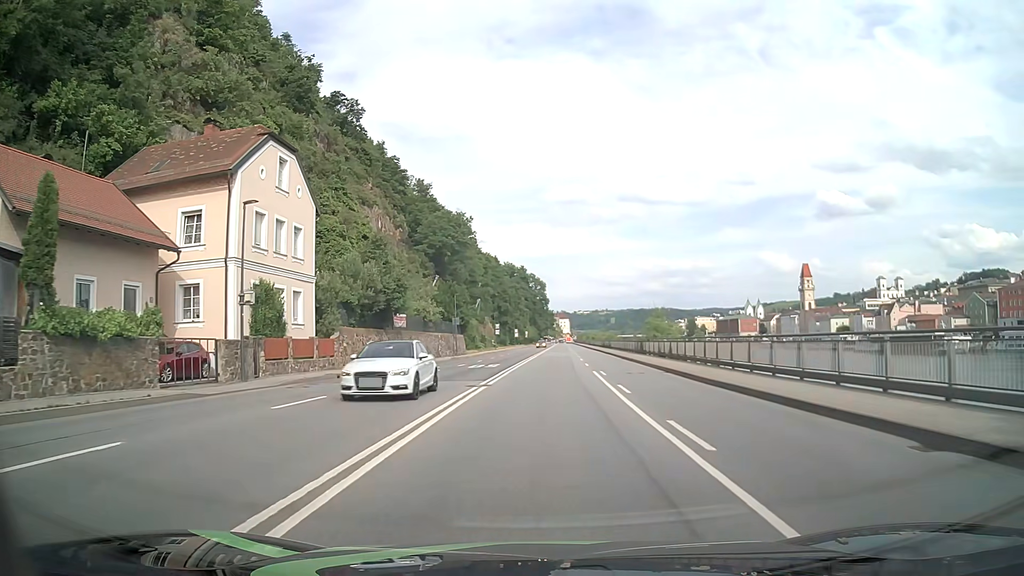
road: primary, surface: asphalt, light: Day
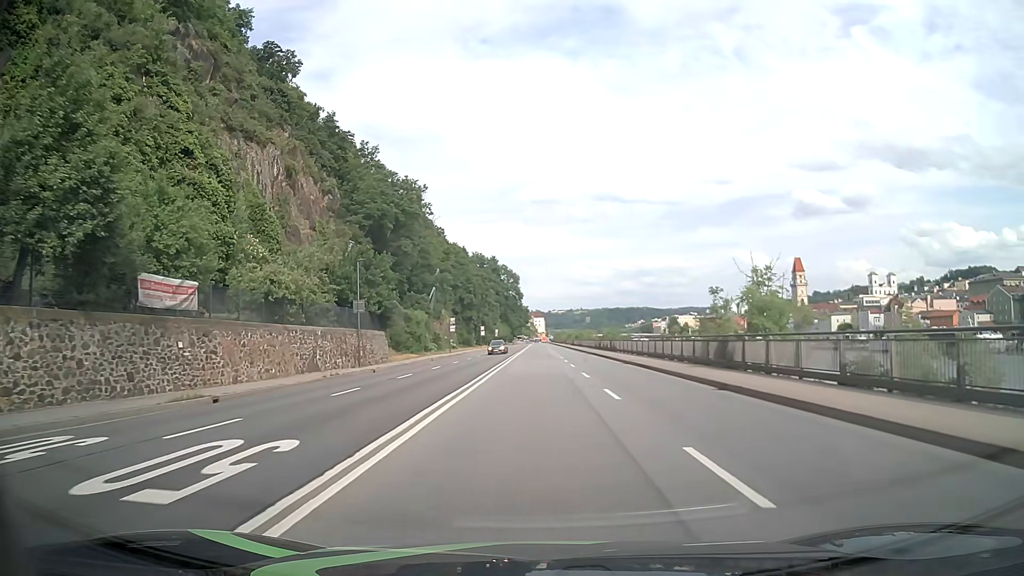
(+0.6, +30.5) m; +3°
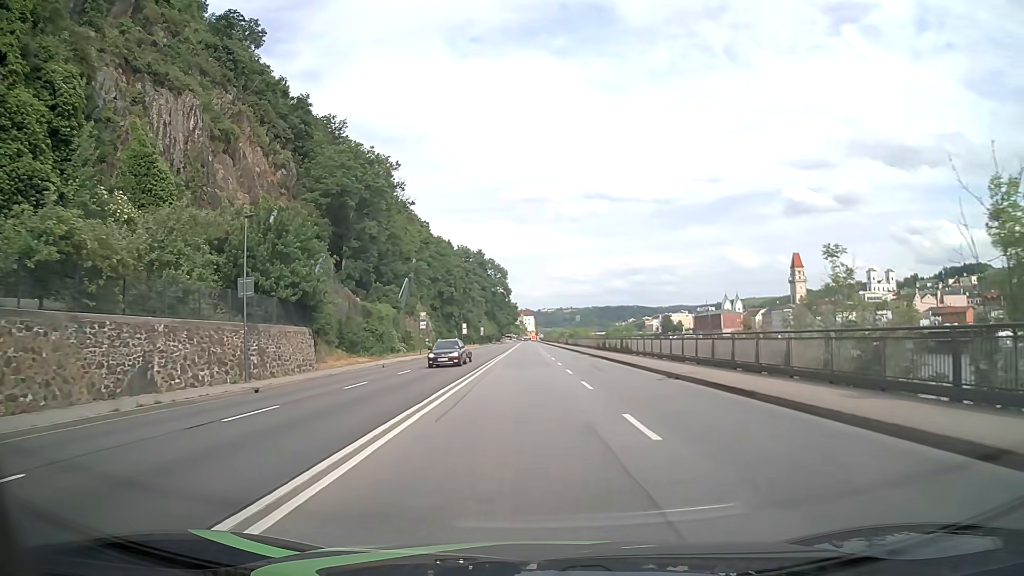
(0.0, +15.2) m; 0°
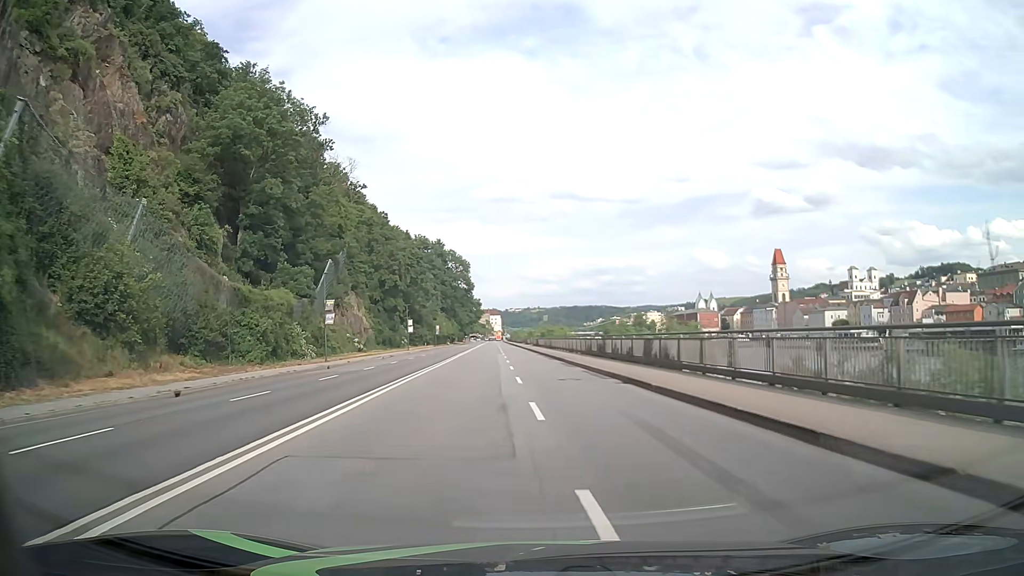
(+0.6, +22.9) m; +3°
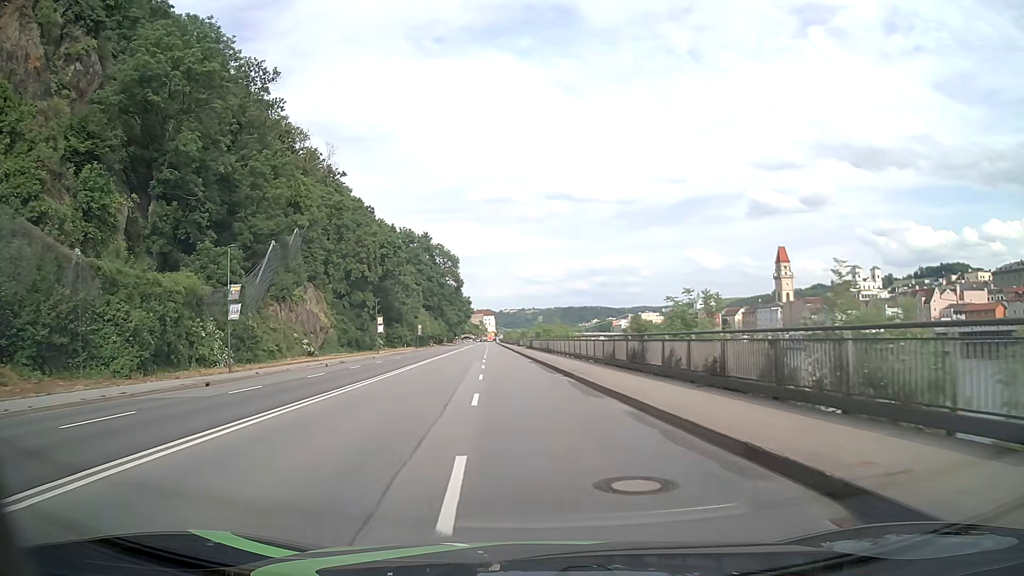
(+0.2, +15.3) m; +1°
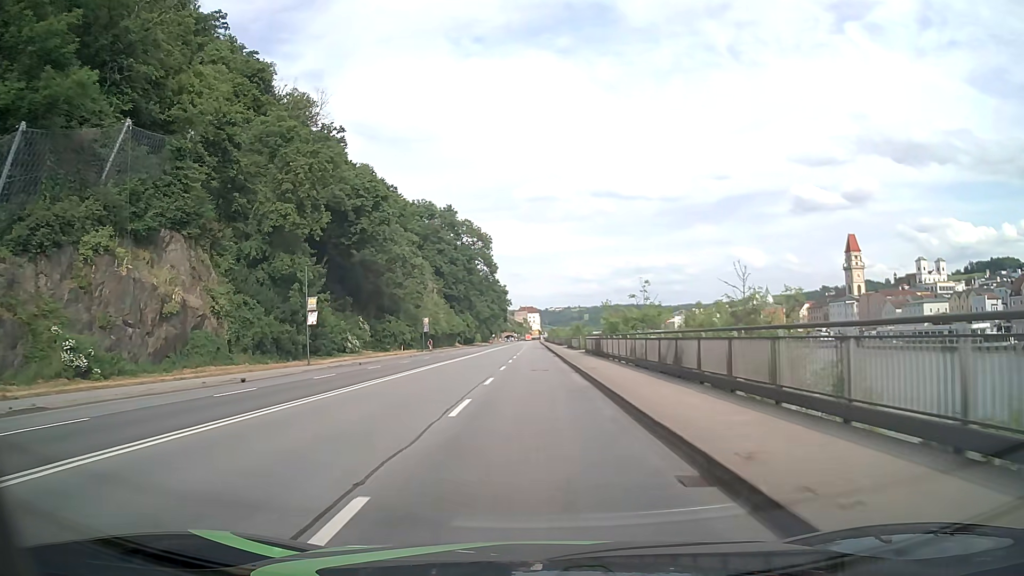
(-1.5, +38.1) m; -4°
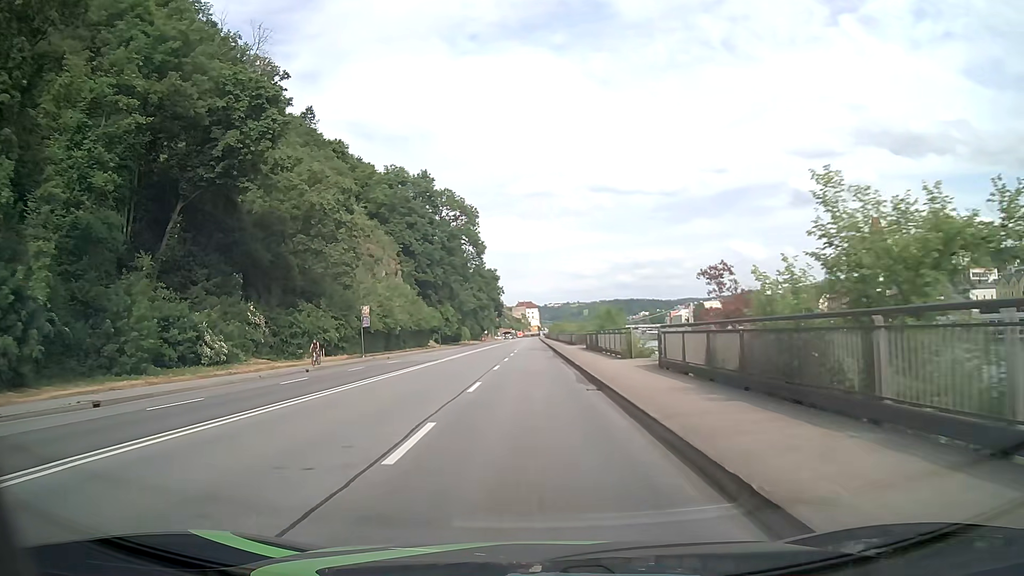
(0.0, +30.5) m; 0°
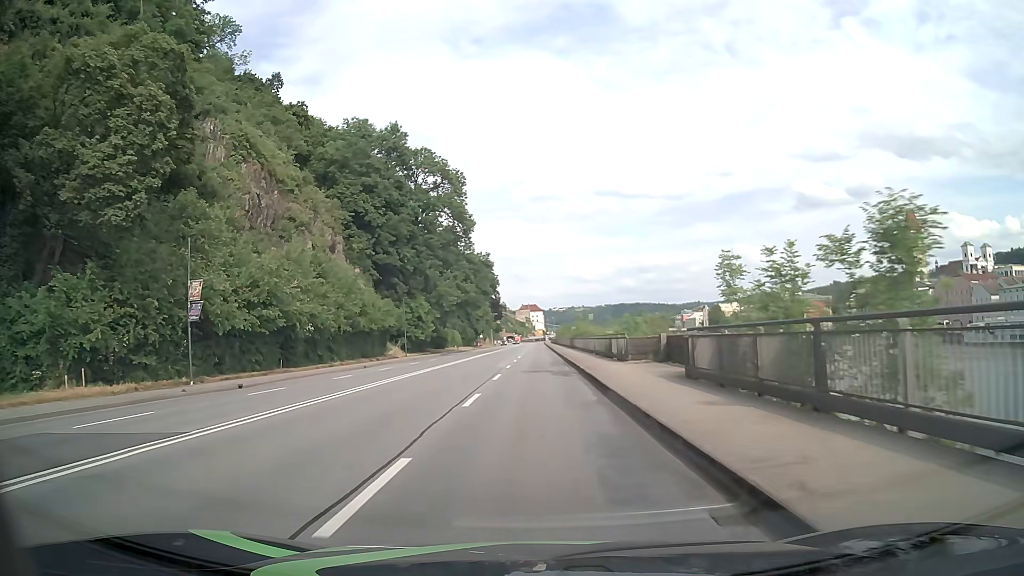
(-0.2, +30.5) m; 0°
(0, +10) (0, +20) (0, +30) (0, +40) (0, +50) (0, +60) (0, +70) (0, +80) (0, +90) (0, +100) m
